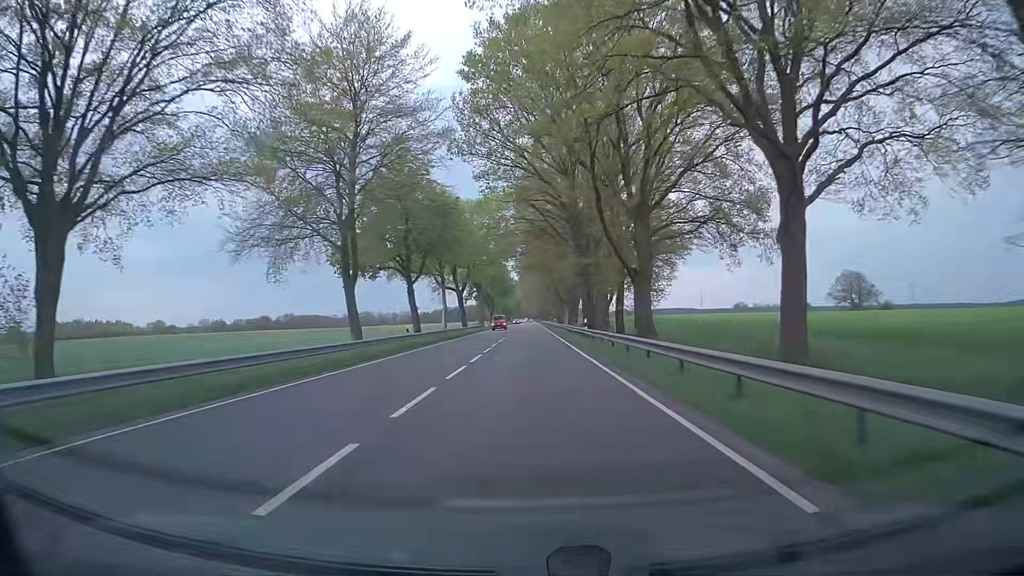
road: primary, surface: asphalt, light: Day
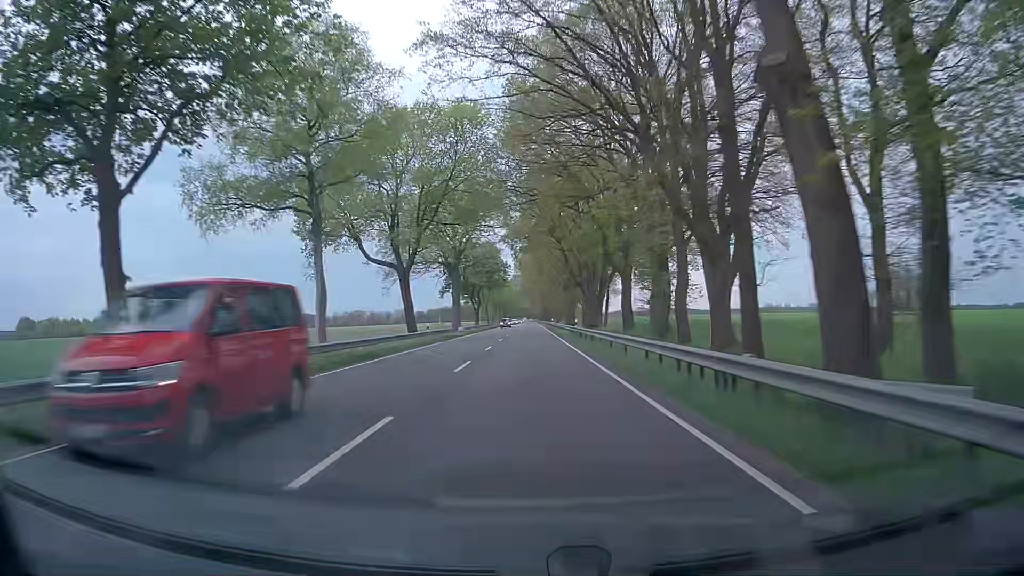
(+0.5, +40.7) m; +1°
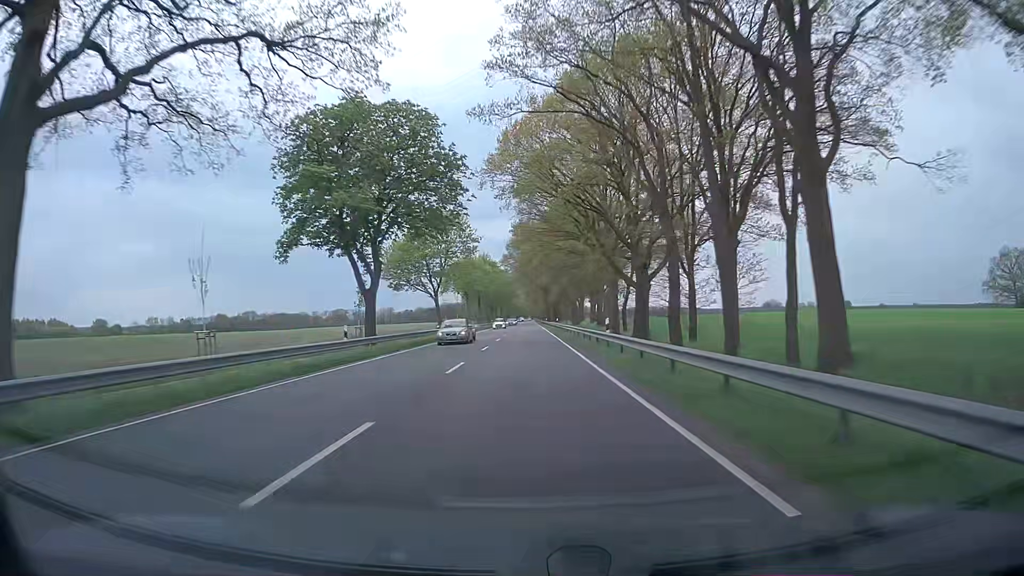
(+0.4, +72.9) m; +1°
(0, +10) (0, +20) (0, +30) (0, +40) (0, +50) (0, +60) (0, +70) (-1, +80) (-1, +90) (-1, +100) m
